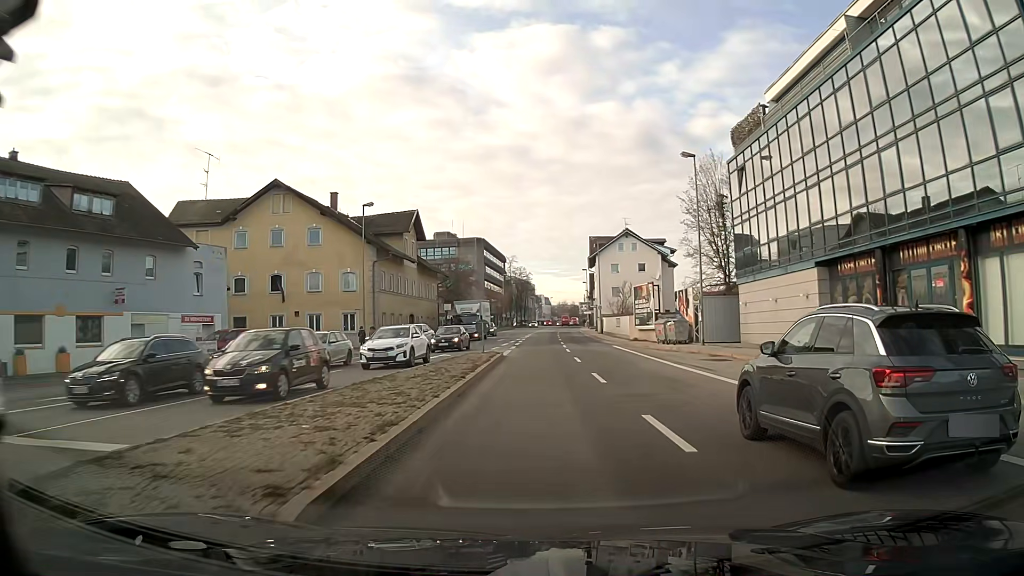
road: primary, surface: asphalt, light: Day
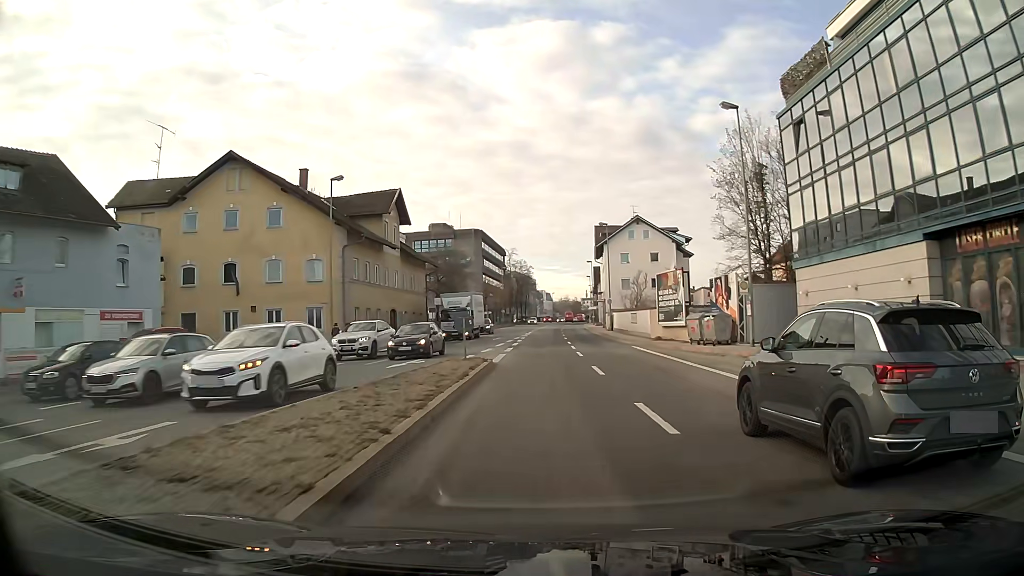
(0.0, +8.1) m; 0°
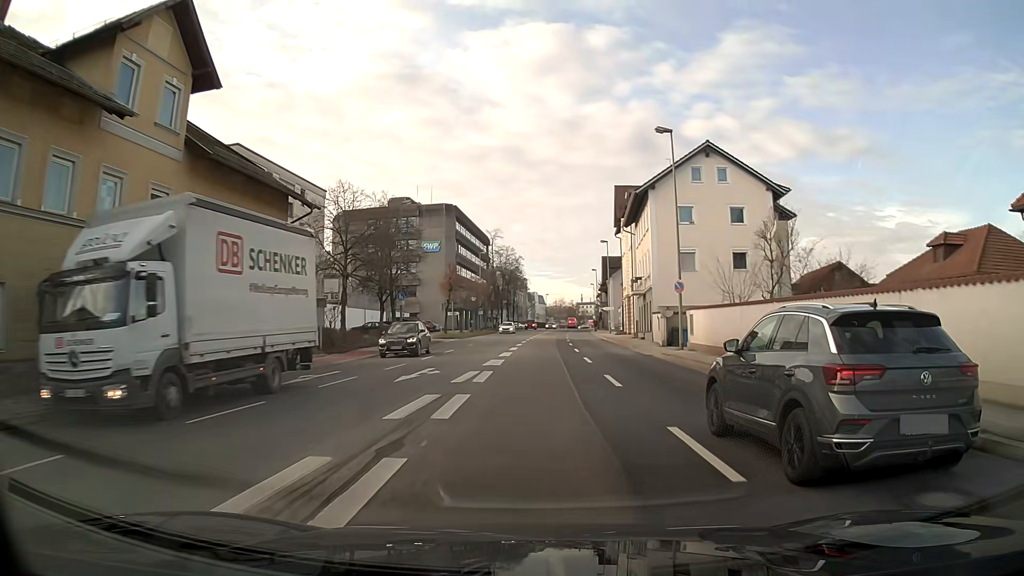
(+0.3, +33.0) m; +1°
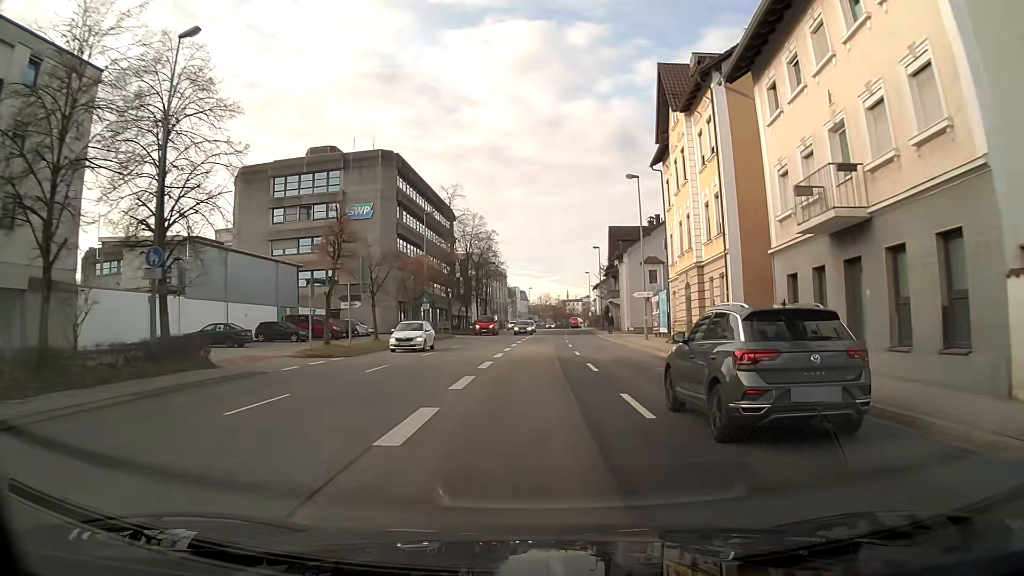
(+0.4, +32.4) m; +1°
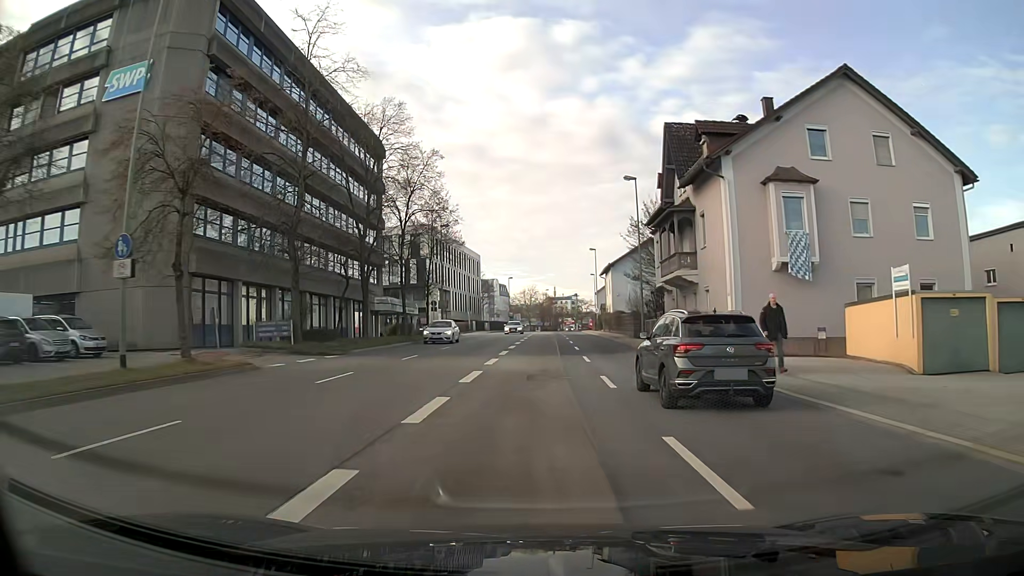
(+0.5, +40.5) m; +1°
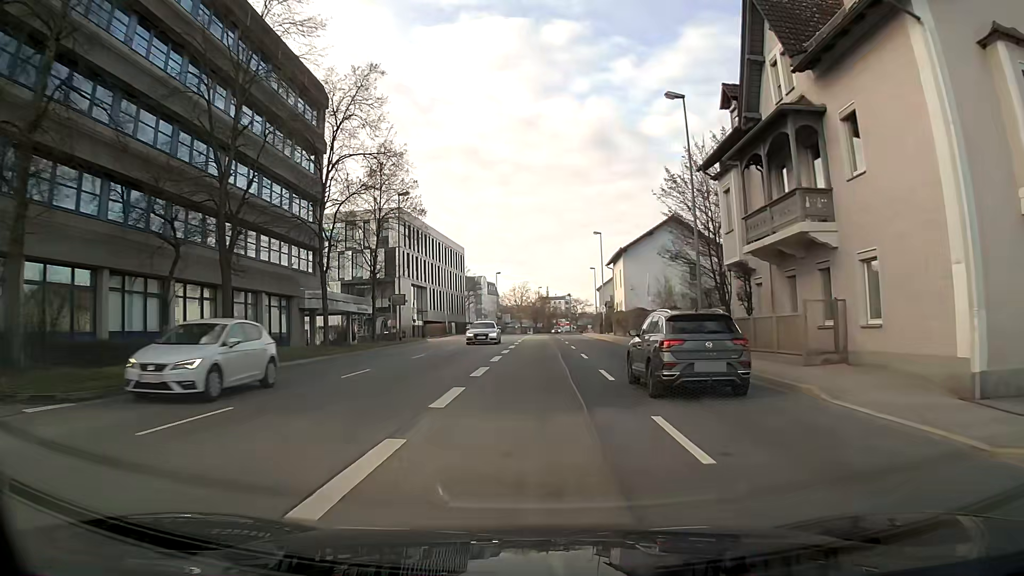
(+0.1, +16.4) m; +1°
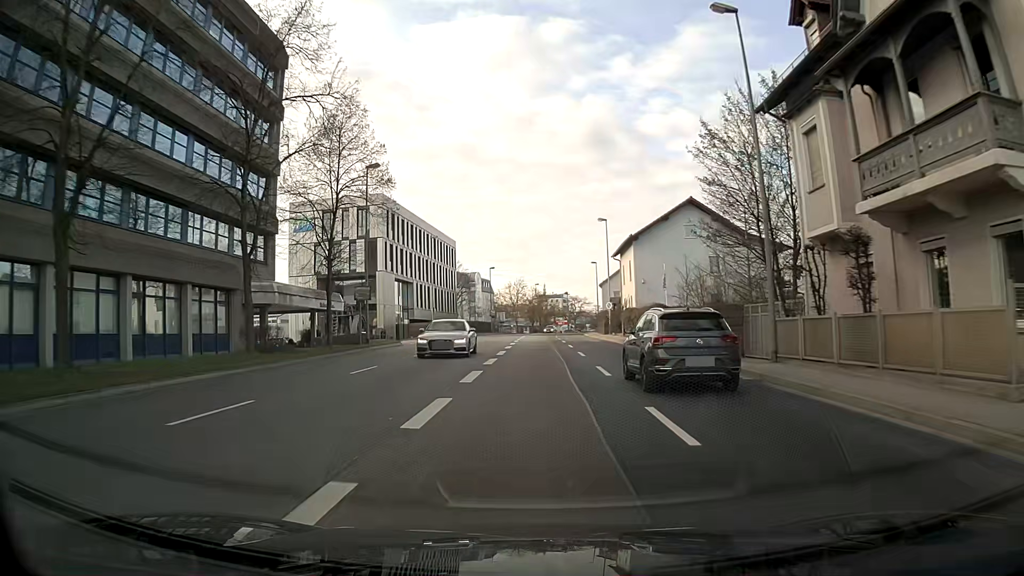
(0.0, +8.2) m; 0°
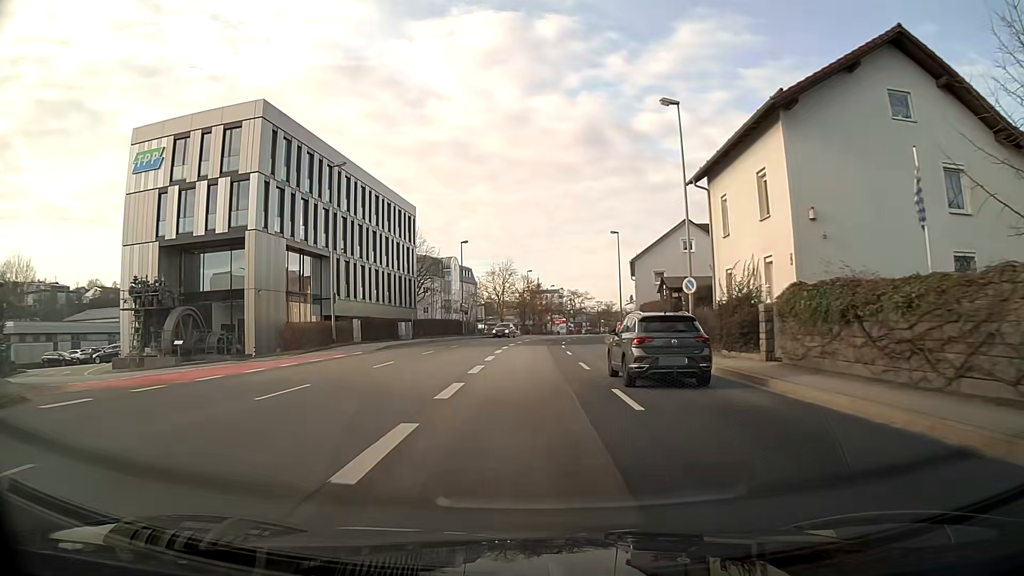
(+0.2, +33.0) m; 0°
